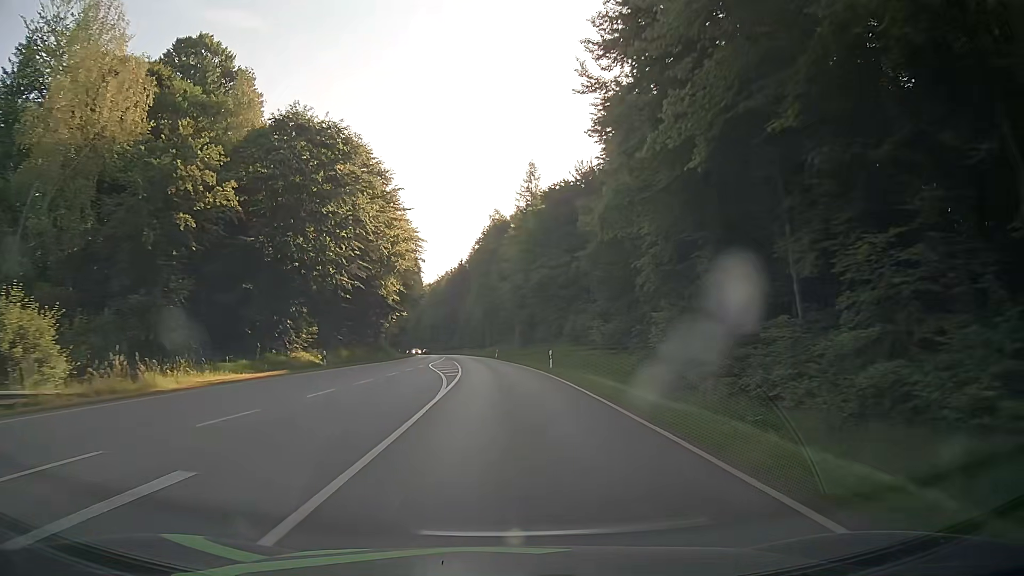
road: secondary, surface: asphalt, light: Day
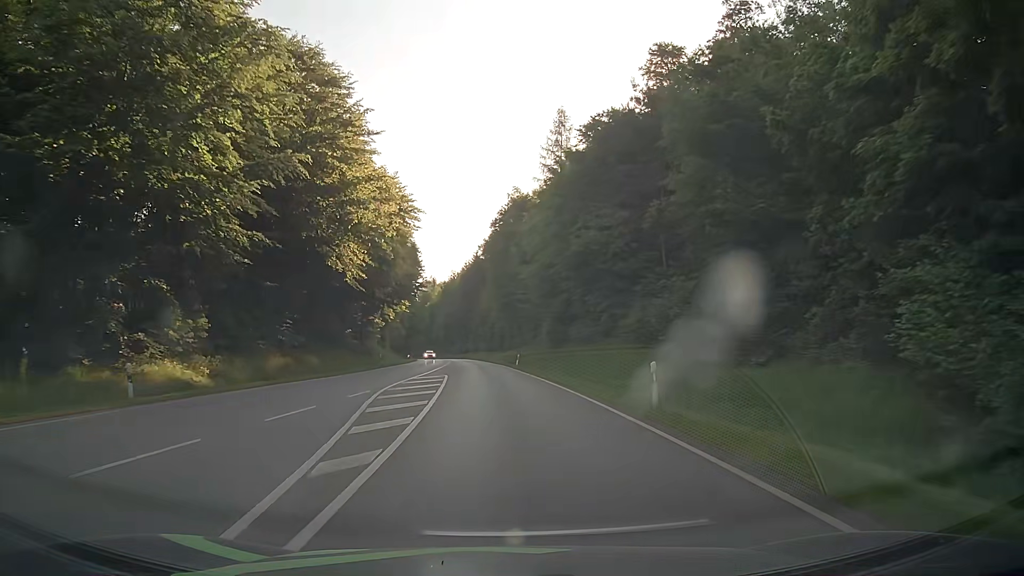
(-0.2, +22.3) m; -2°
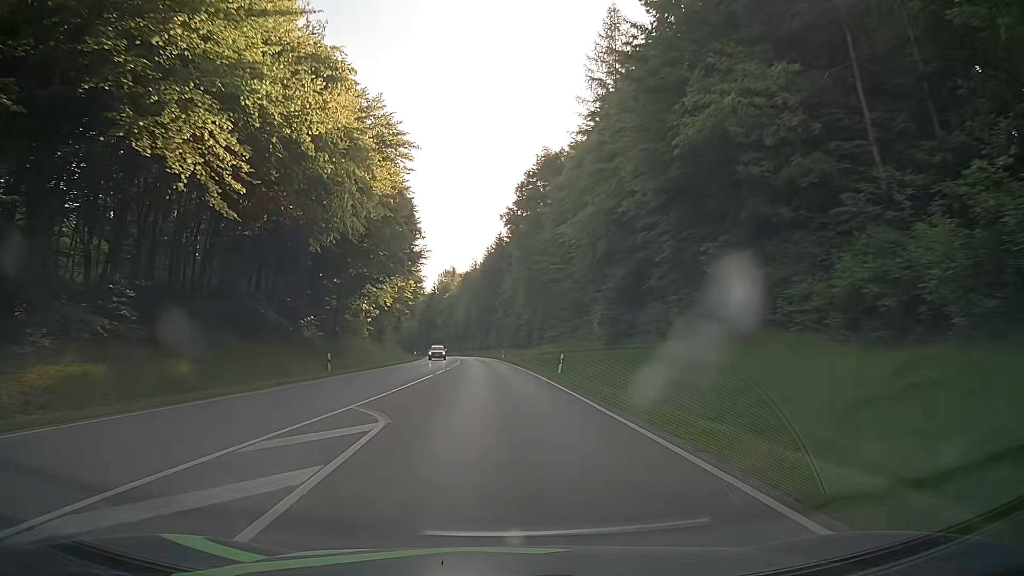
(-0.4, +22.3) m; -2°
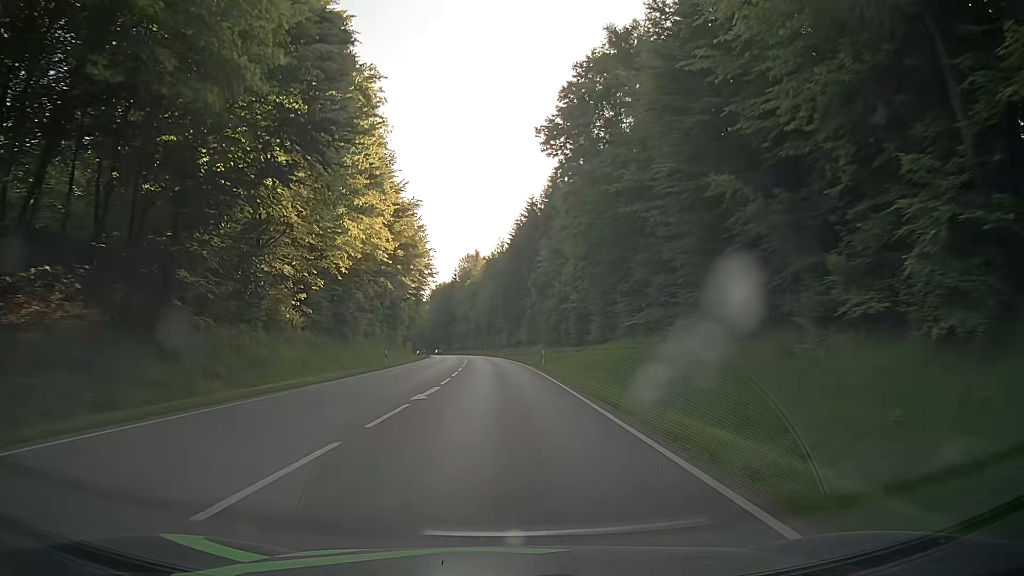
(-0.9, +33.5) m; -3°
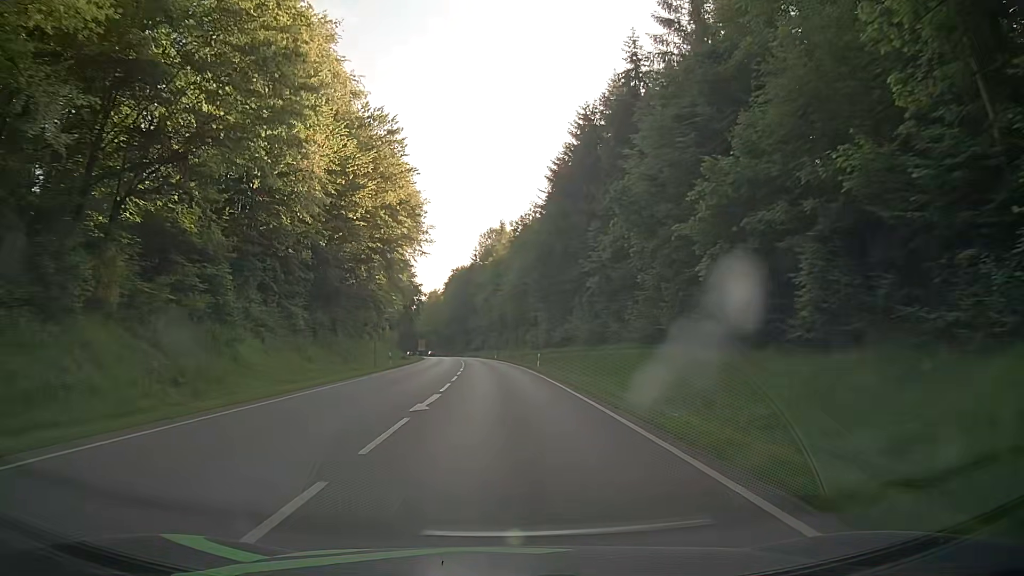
(-0.4, +44.7) m; -2°
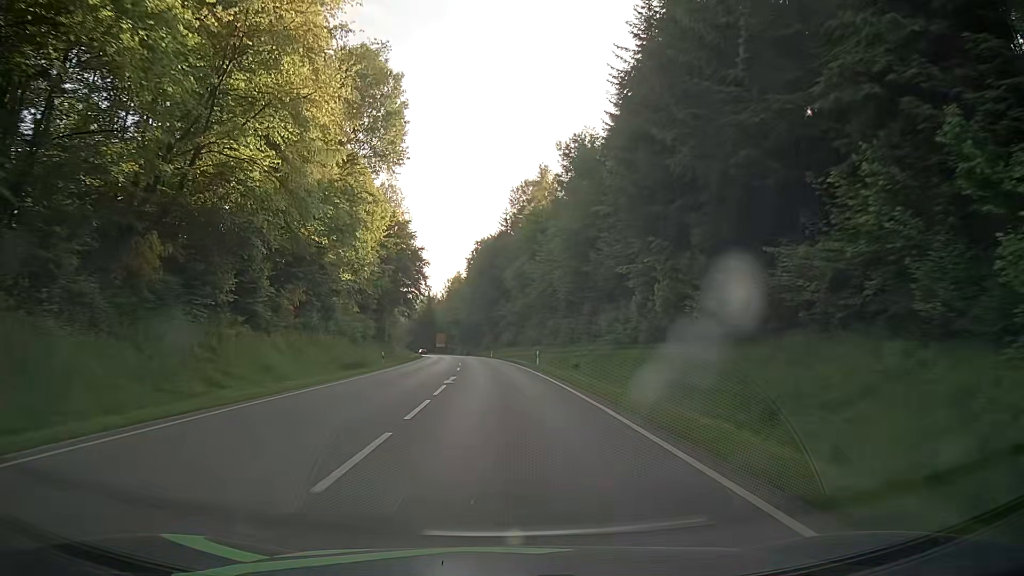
(-1.0, +44.7) m; -3°
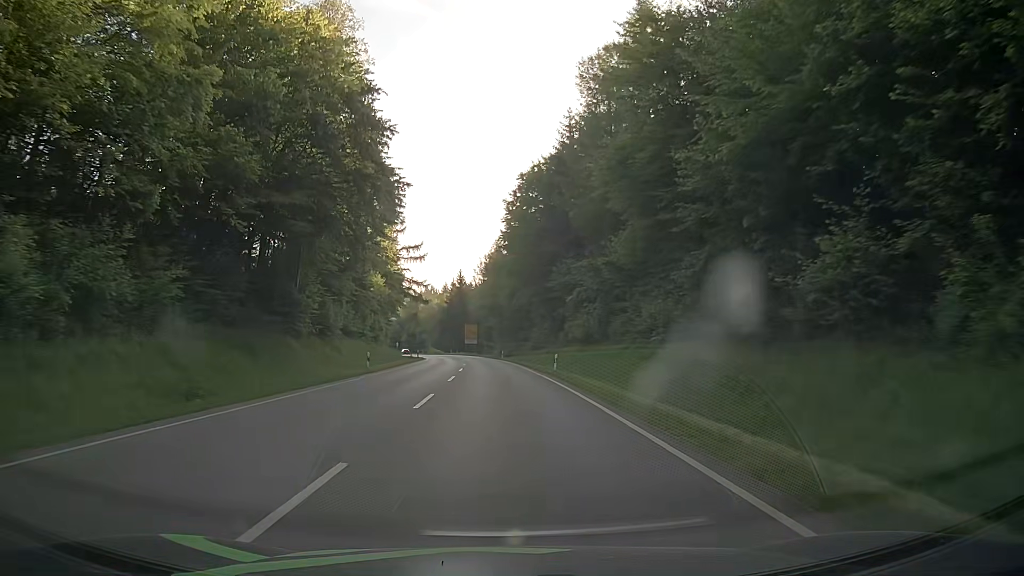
(-2.0, +55.8) m; -4°
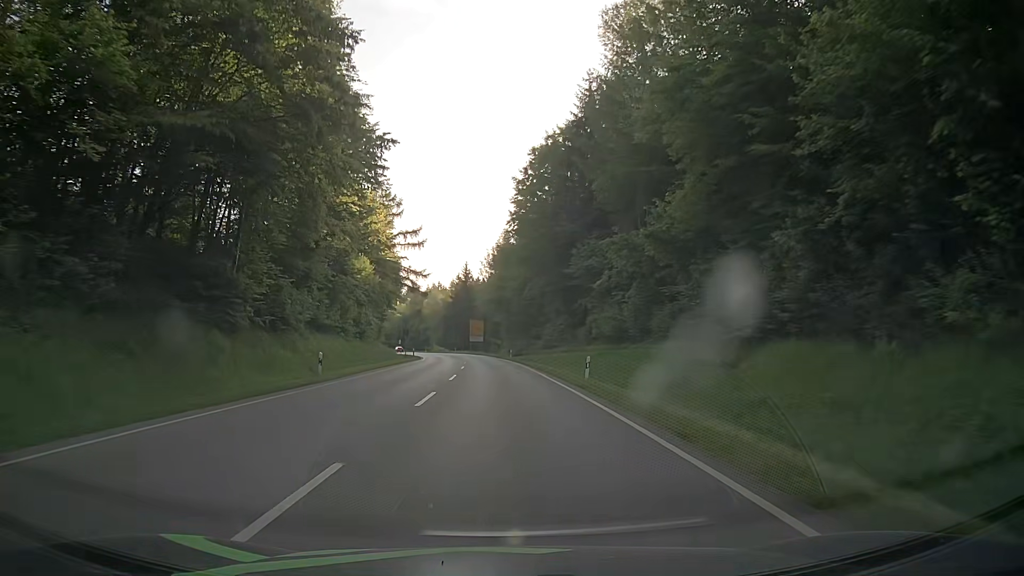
(0.0, +11.2) m; 0°
(0, +10) (0, +20) (-1, +30) (-1, +40) (-2, +50) (-2, +60) (-3, +70) (-4, +80) (-6, +90) (-8, +100) m
